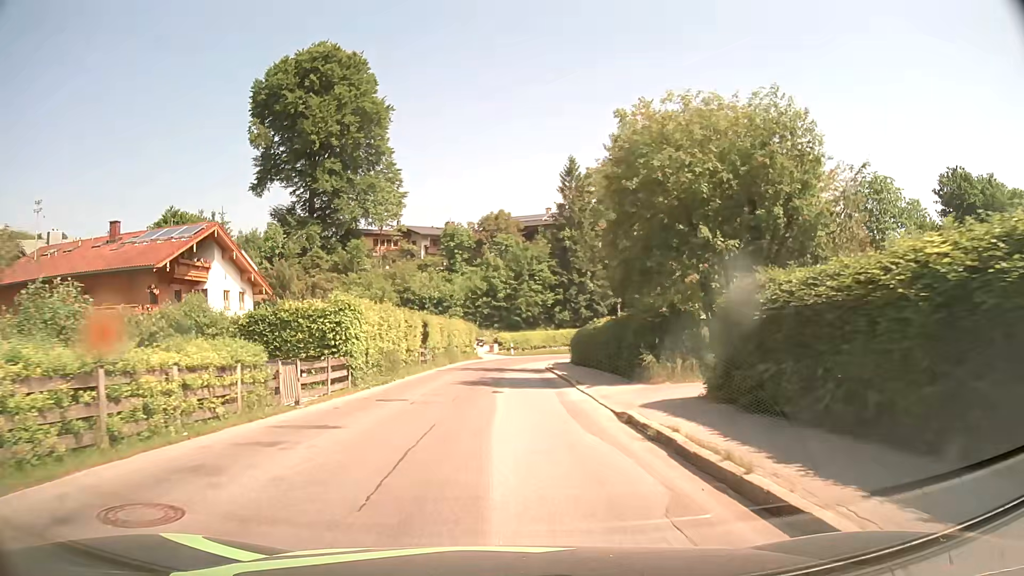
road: tertiary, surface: asphalt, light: Day
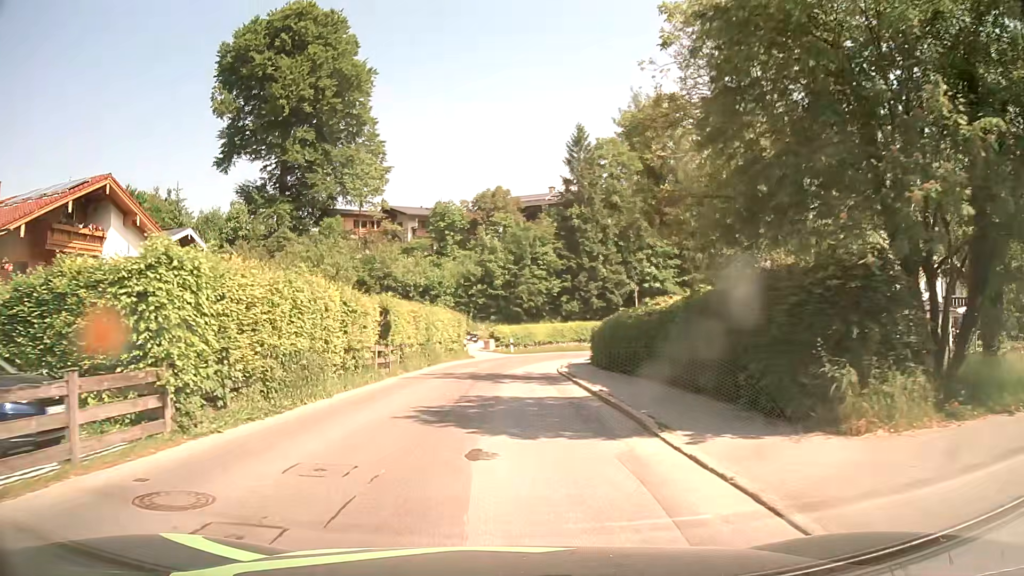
(0.0, +11.1) m; 0°
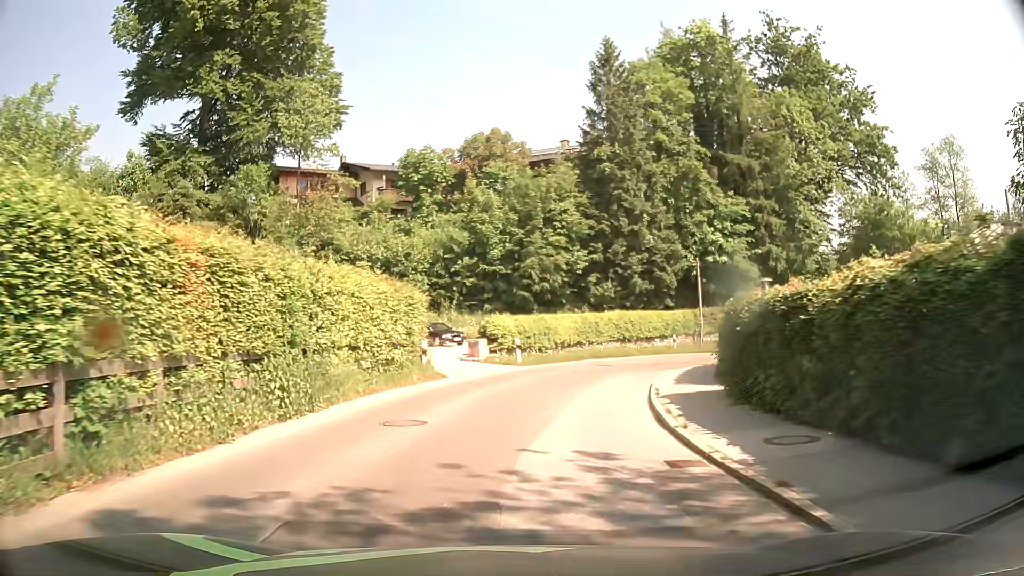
(-0.2, +21.7) m; 0°
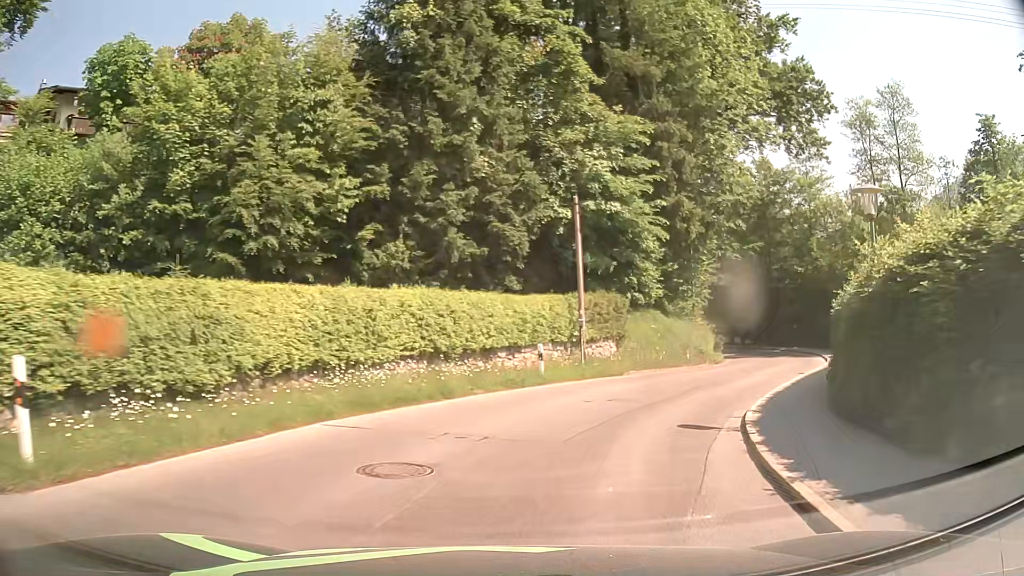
(+2.2, +22.2) m; +16°
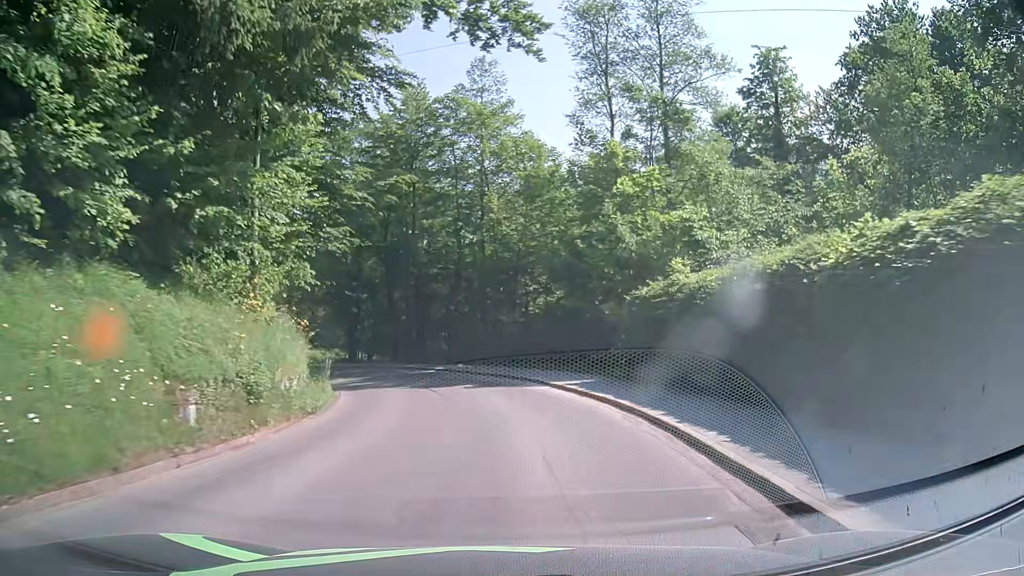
(+6.9, +21.4) m; +32°
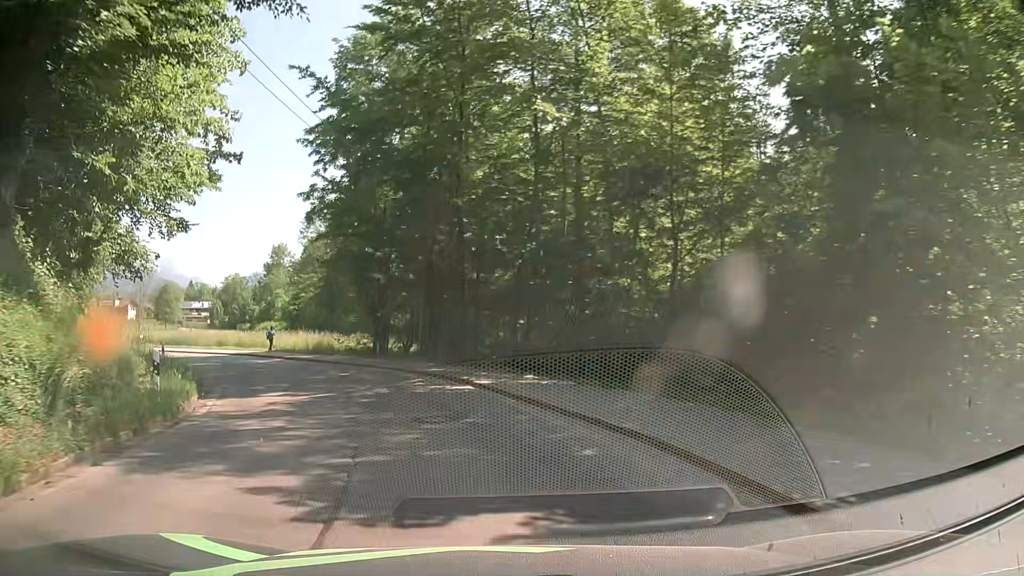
(-0.1, +17.9) m; -6°
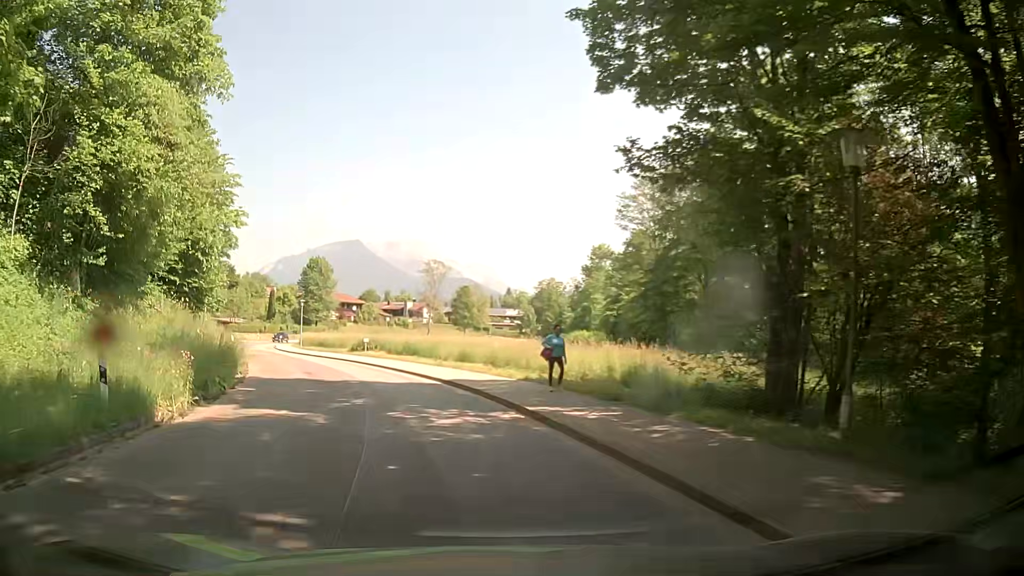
(-4.9, +21.7) m; -27°
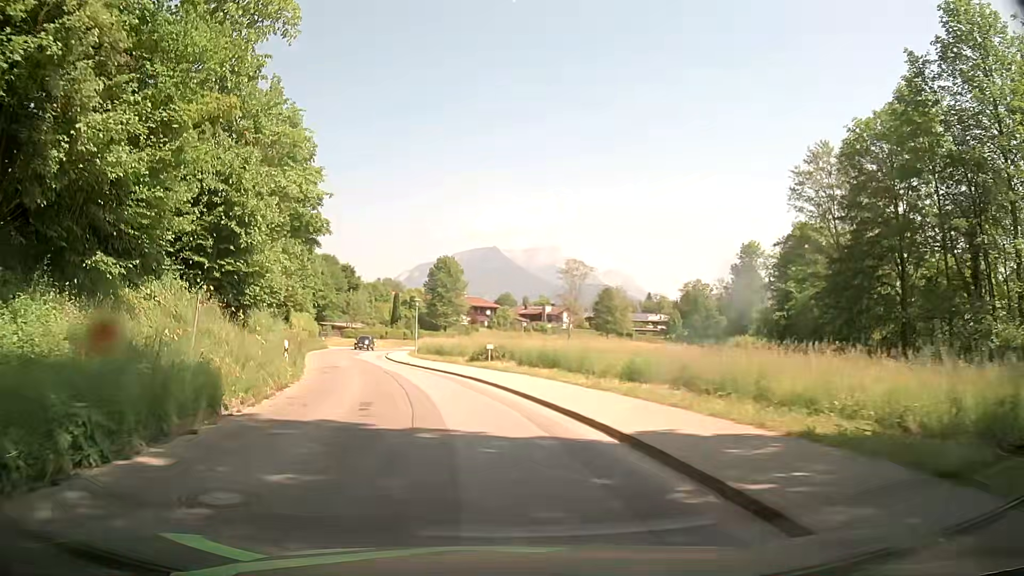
(-1.4, +11.1) m; -13°
(-1, +10) (-2, +20) (-4, +30) (-7, +39) (-10, +49) (-12, +59) (-13, +68) (-13, +78) (-12, +88) (-9, +98) m
